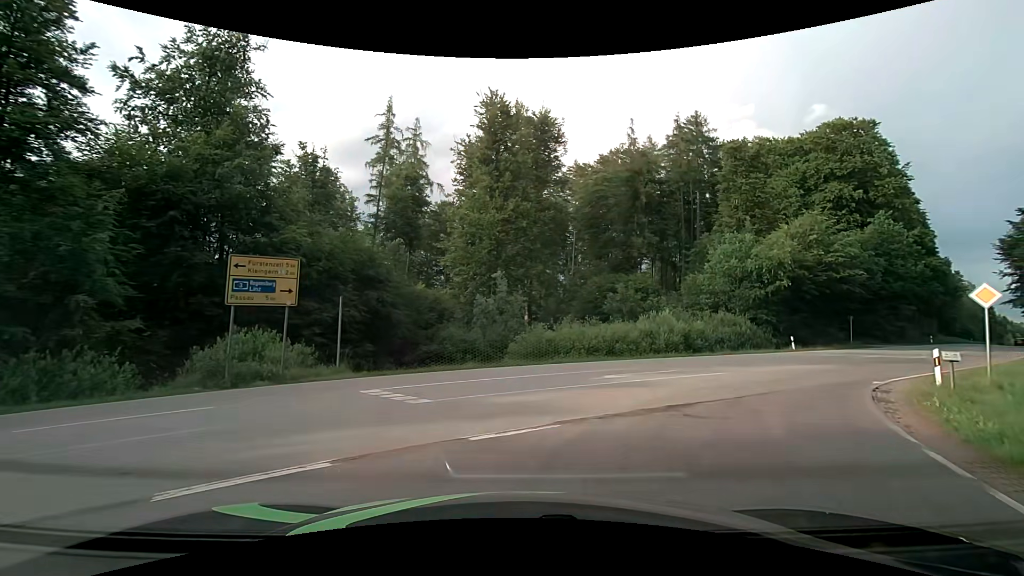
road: tertiary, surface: asphalt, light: Day
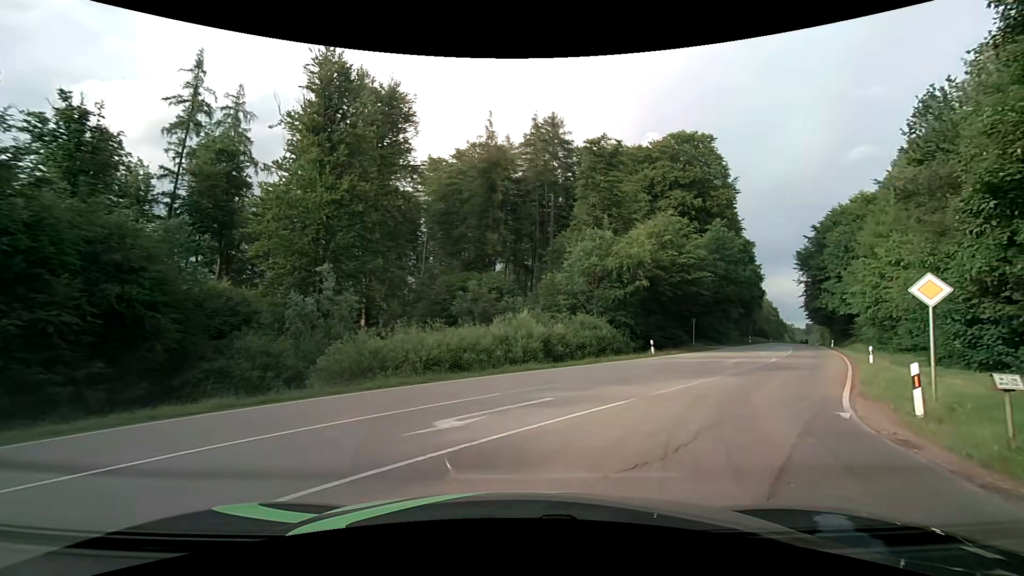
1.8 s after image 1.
(+0.9, +6.9) m; +16°
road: secondary
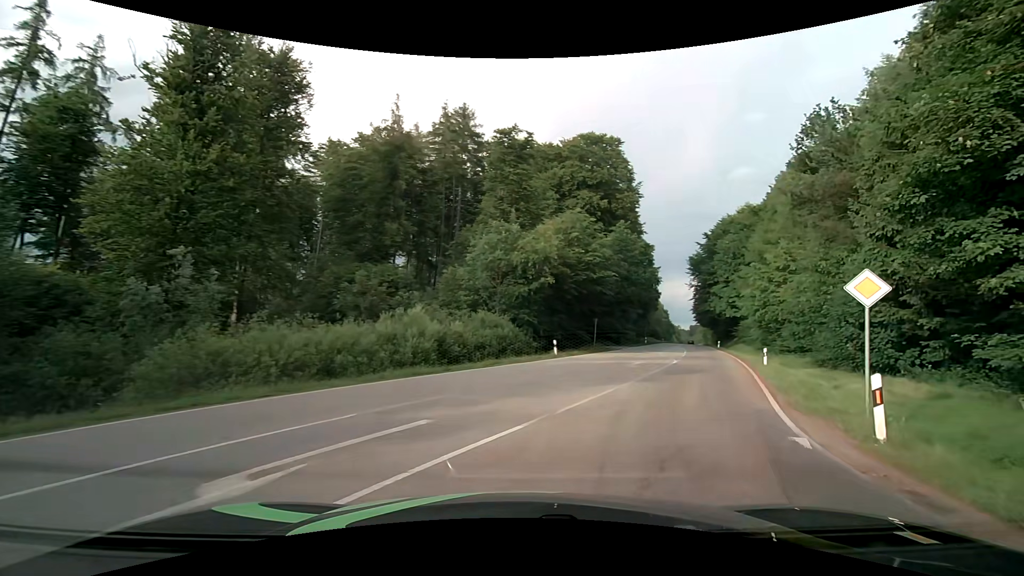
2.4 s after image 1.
(+0.3, +3.1) m; +11°
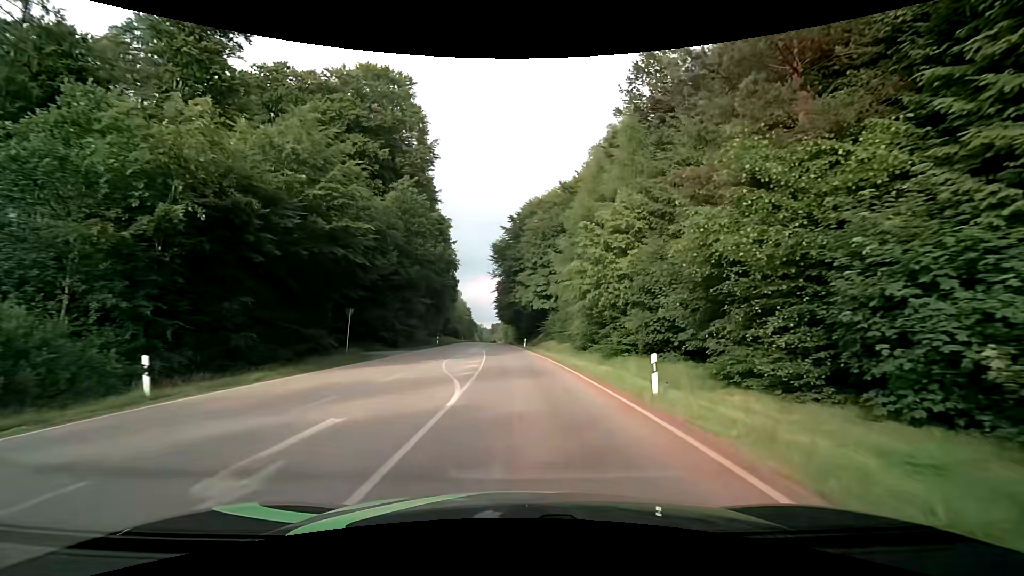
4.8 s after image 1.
(+5.9, +18.6) m; +23°
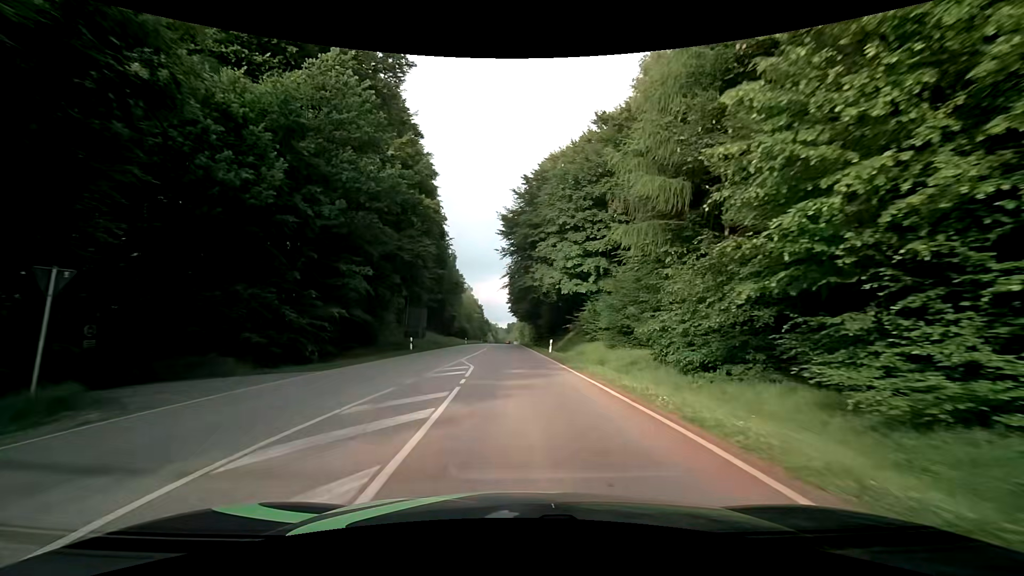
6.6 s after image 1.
(-0.2, +21.9) m; -2°
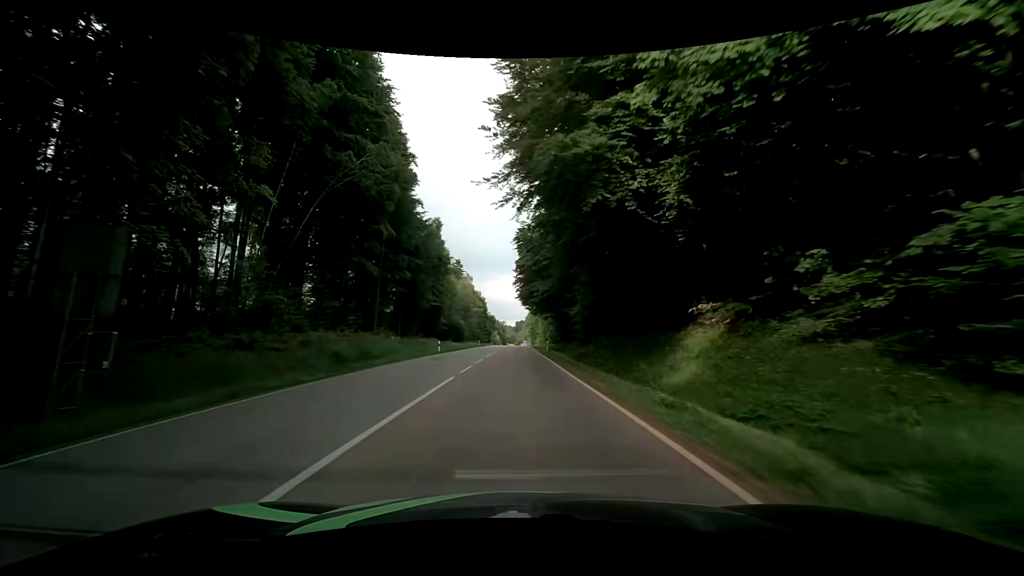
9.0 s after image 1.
(-0.5, +35.7) m; -1°
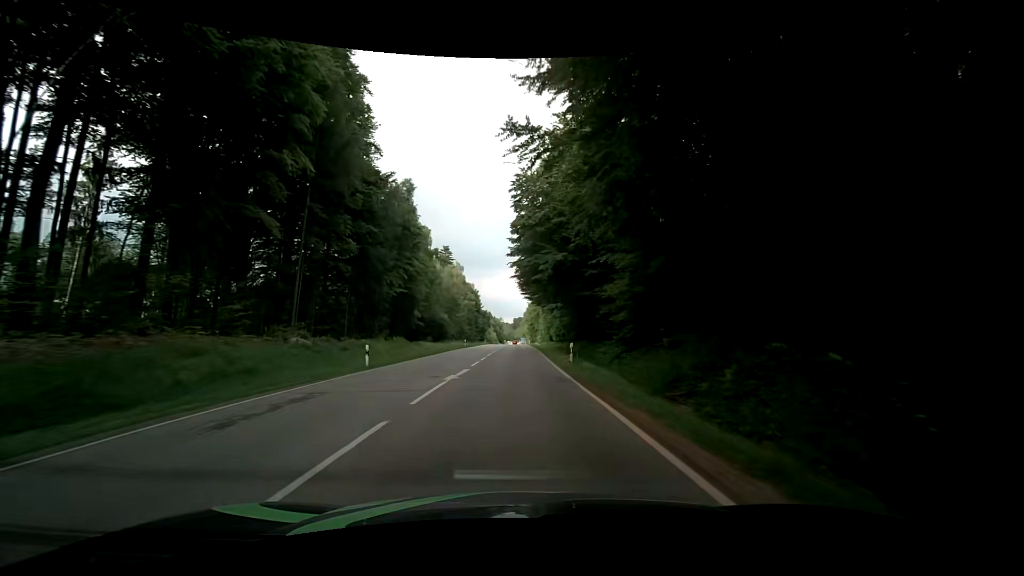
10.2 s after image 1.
(0.0, +20.1) m; 0°
(0, +10) (0, +20) (0, +30) (0, +40) (0, +50) (0, +60) (0, +70) (0, +80) (0, +90) (0, +100) m
